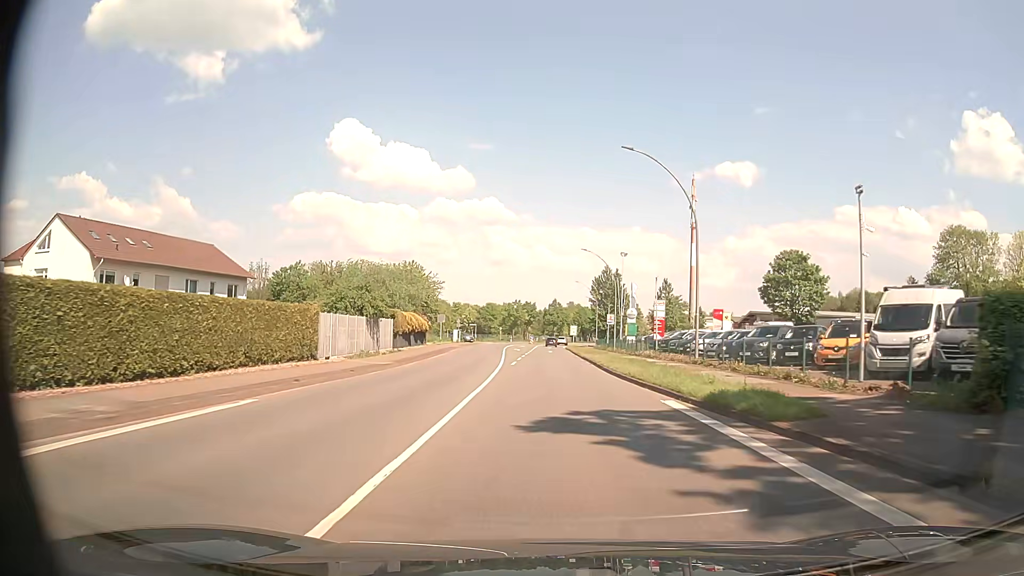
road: primary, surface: asphalt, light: Day
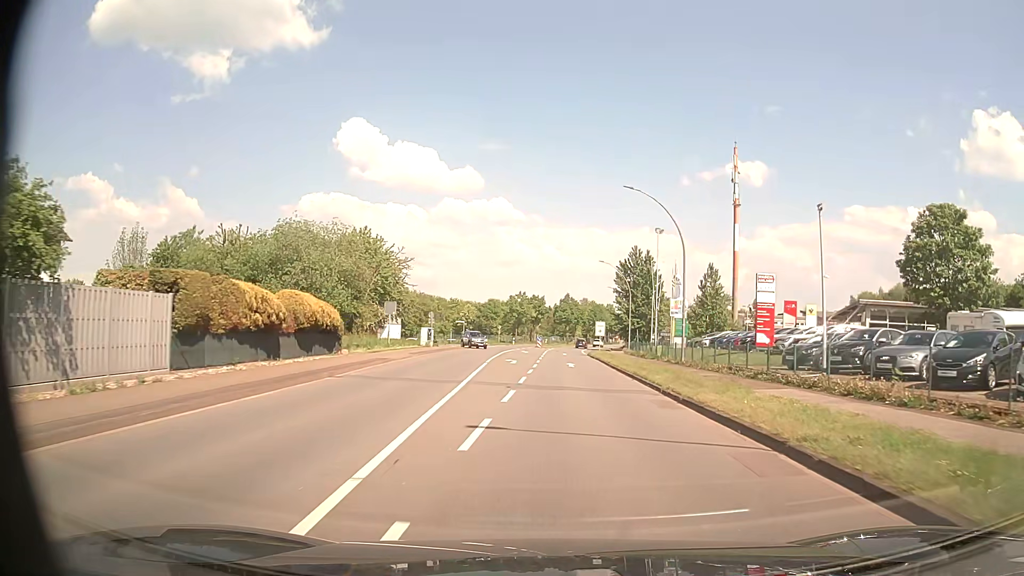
(-0.2, +28.8) m; -1°
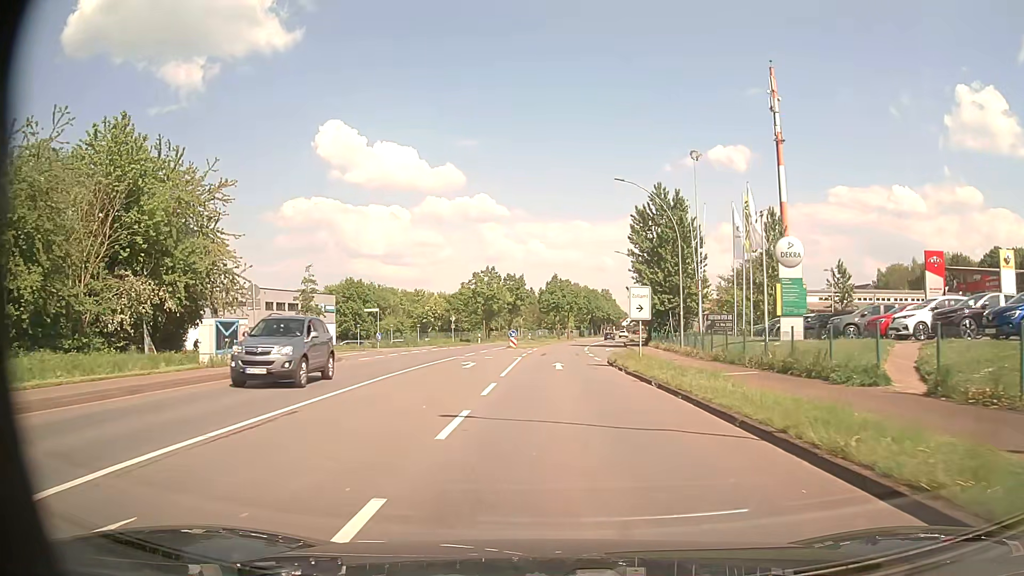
(+1.0, +35.5) m; +2°
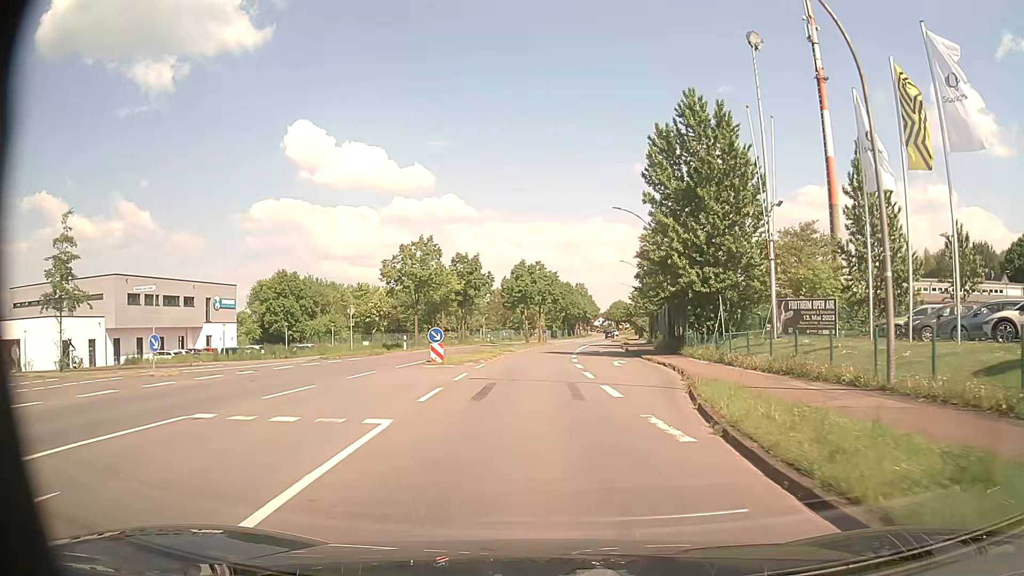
(+0.2, +25.6) m; +2°
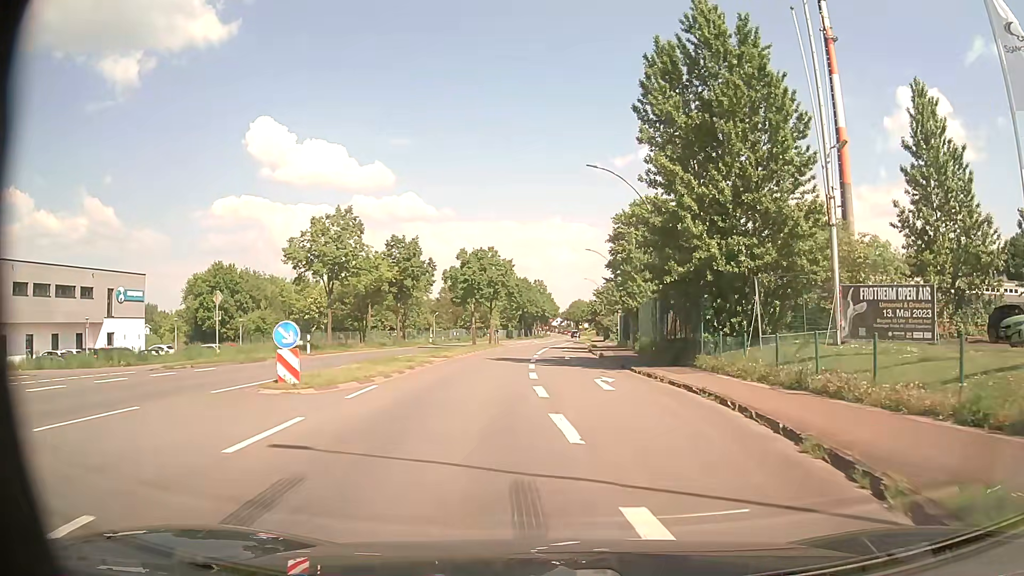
(+0.3, +12.1) m; +3°
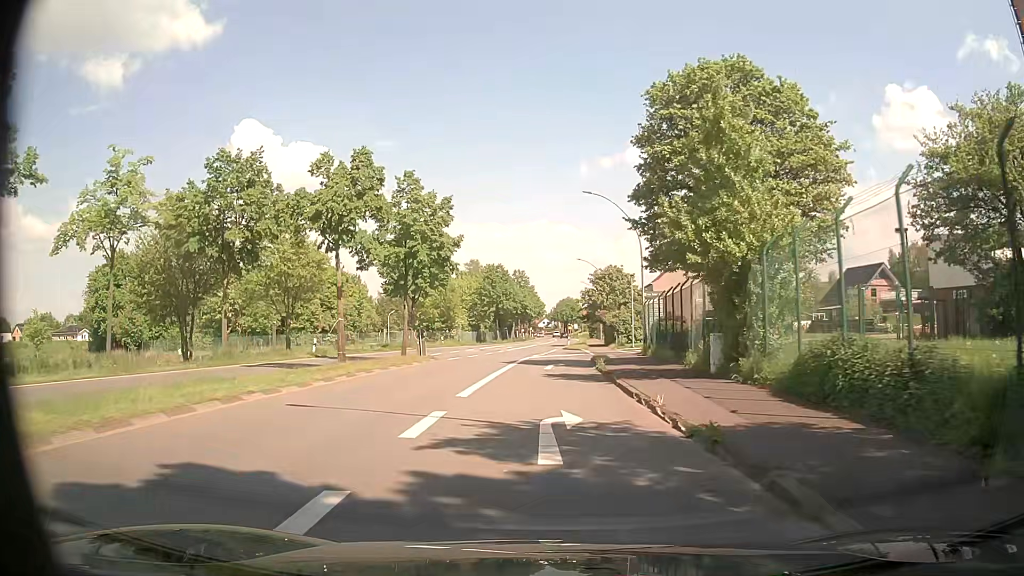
(+1.2, +29.7) m; +1°
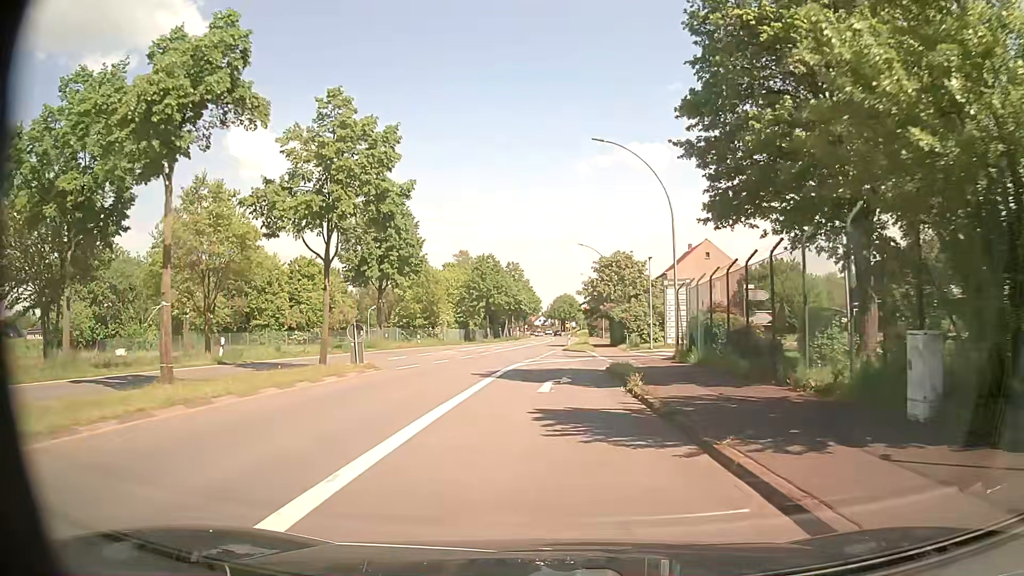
(0.0, +11.3) m; 0°
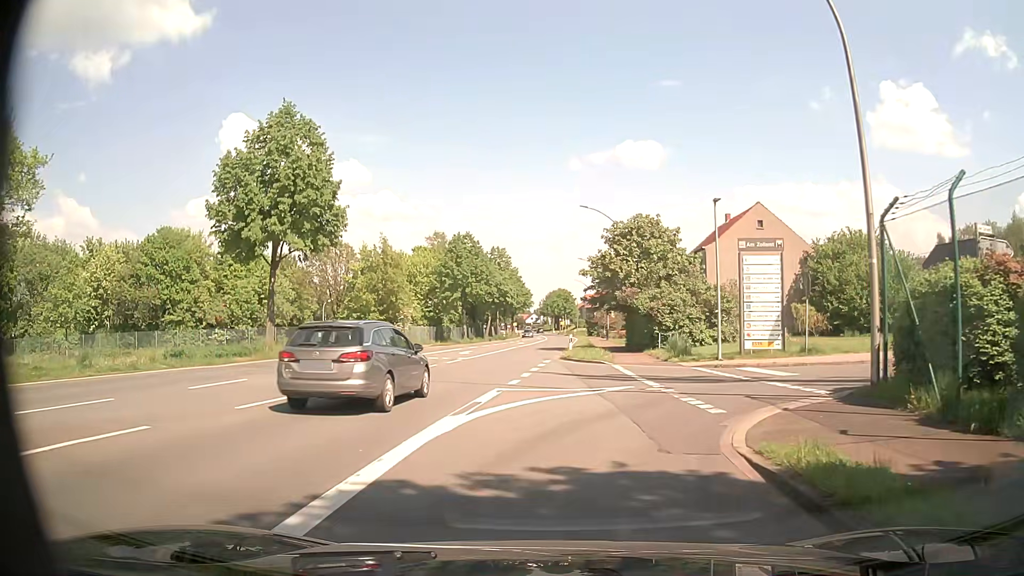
(+0.1, +18.7) m; 0°
